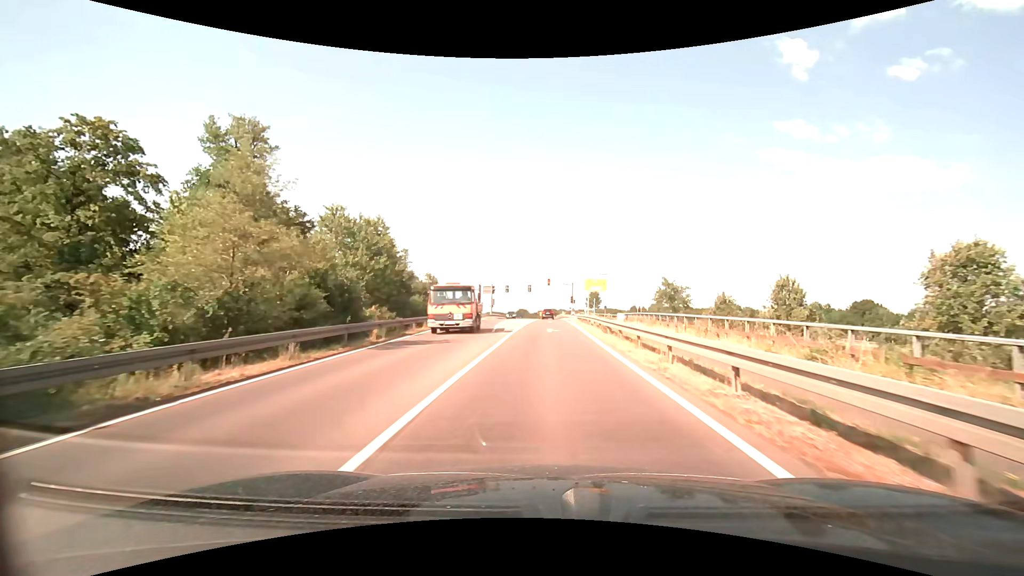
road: secondary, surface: asphalt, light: Day
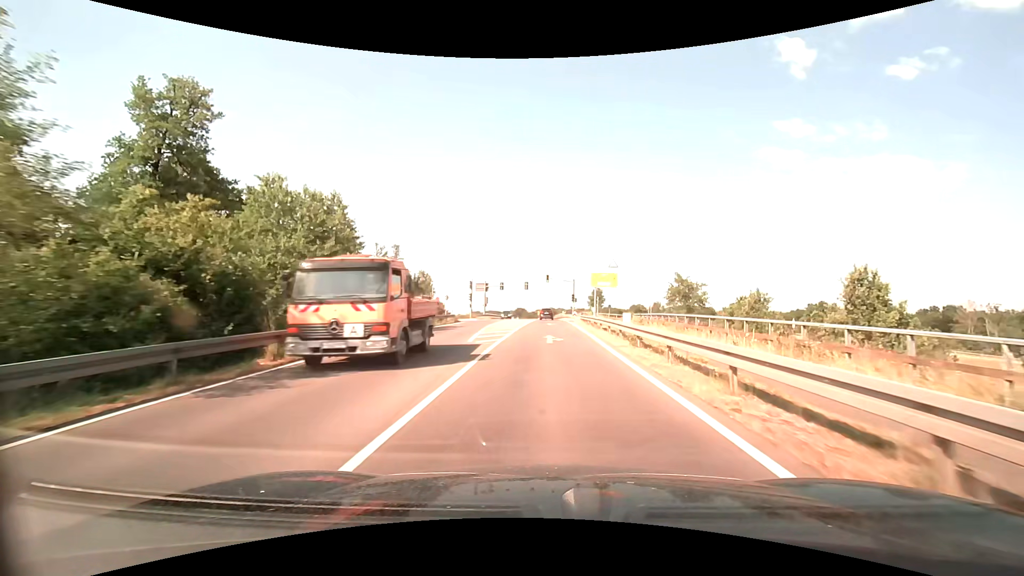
(0.0, +7.8) m; 0°
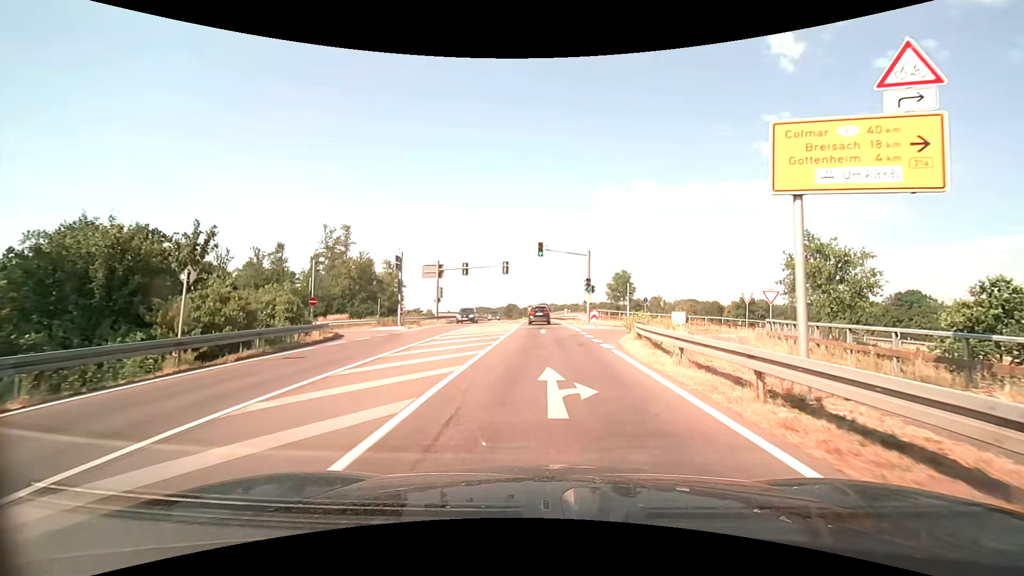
(+0.2, +32.2) m; +1°
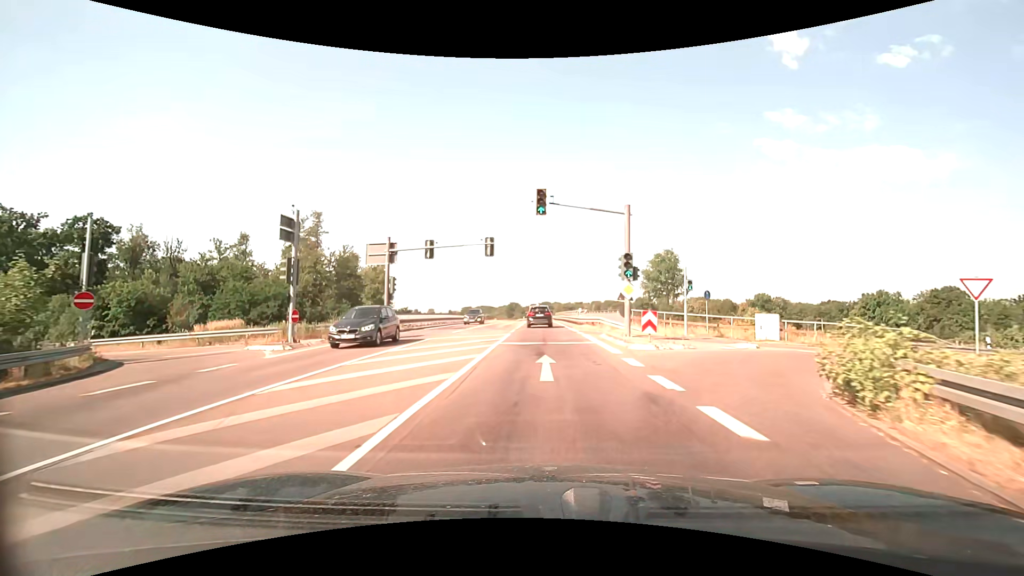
(-0.2, +17.1) m; -1°
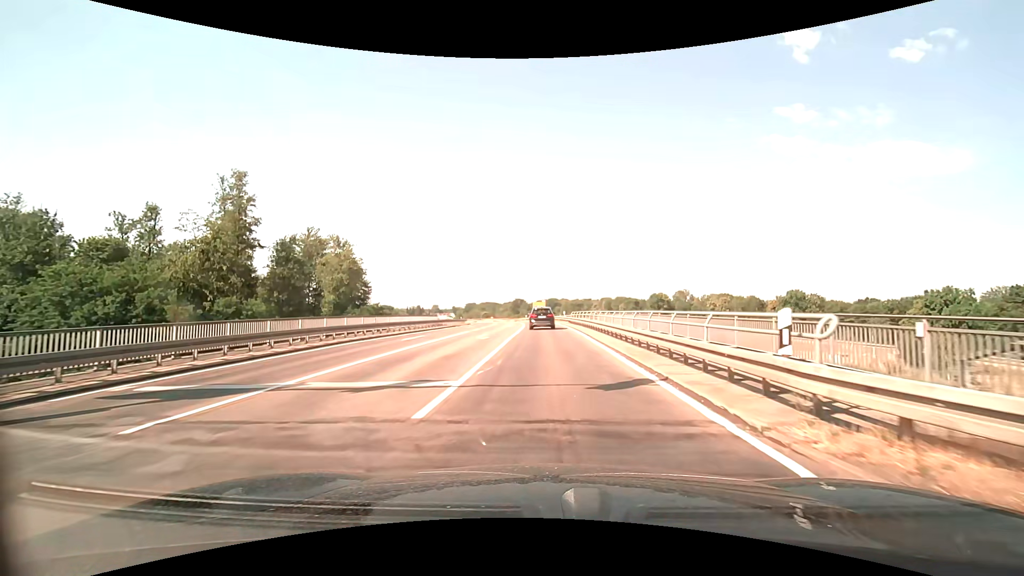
(-0.3, +29.1) m; -1°
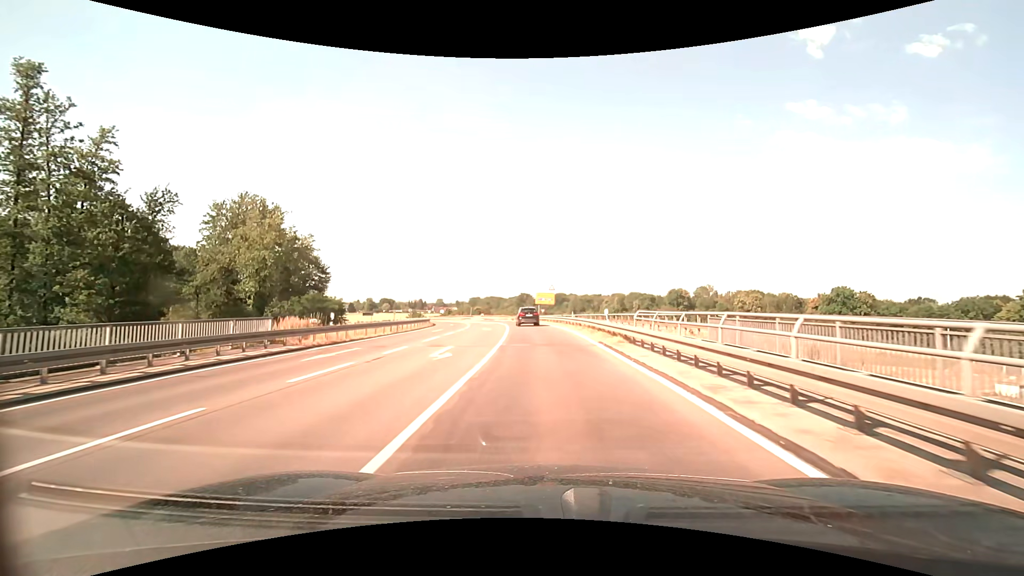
(-0.3, +33.0) m; -1°
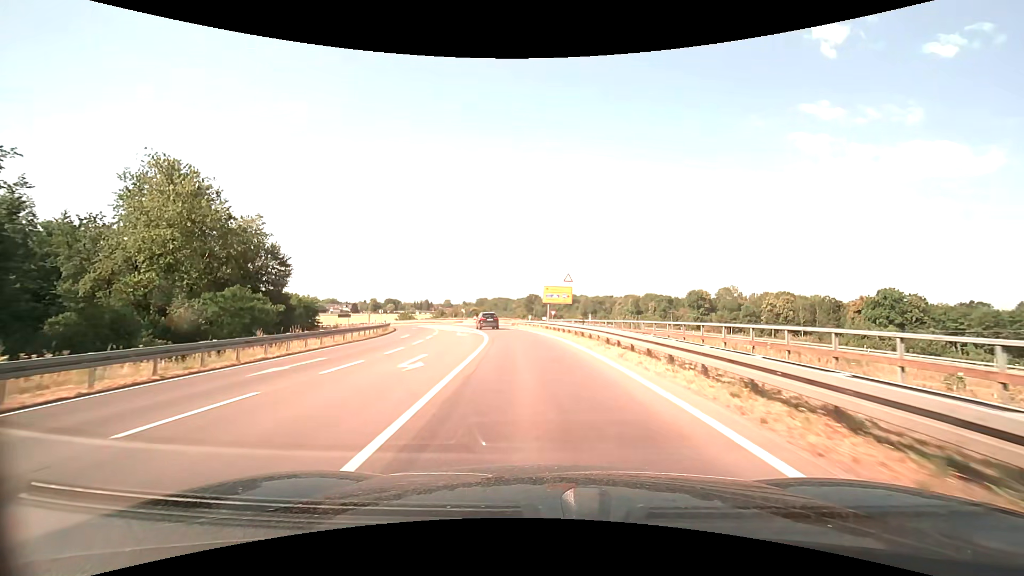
(-0.1, +22.2) m; -1°
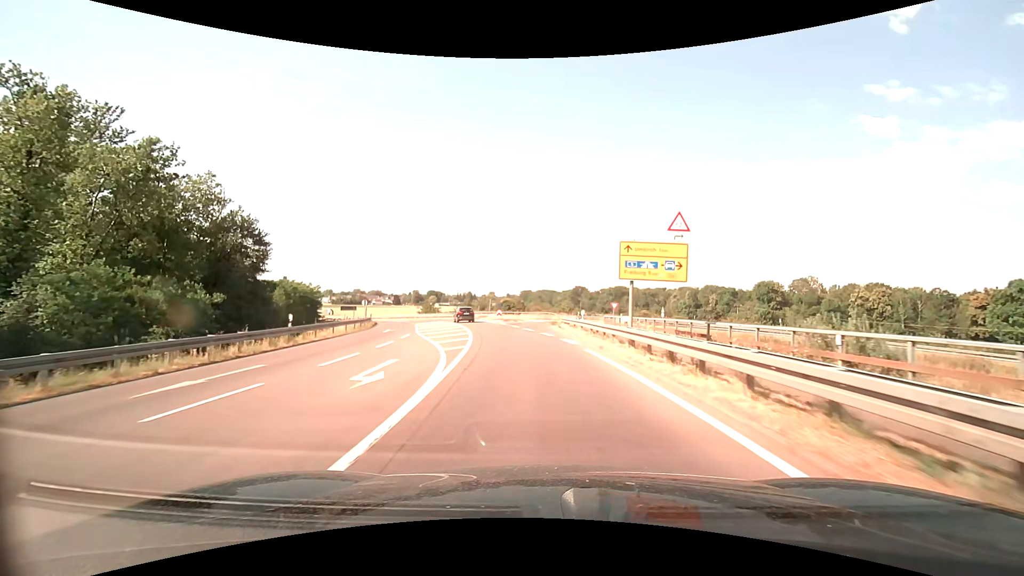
(-0.9, +24.0) m; -5°
(0, +10) (-1, +20) (-2, +30) (-4, +40) (-7, +49) (-10, +59) (-13, +68) (-17, +78) (-21, +87) (-25, +96) m
